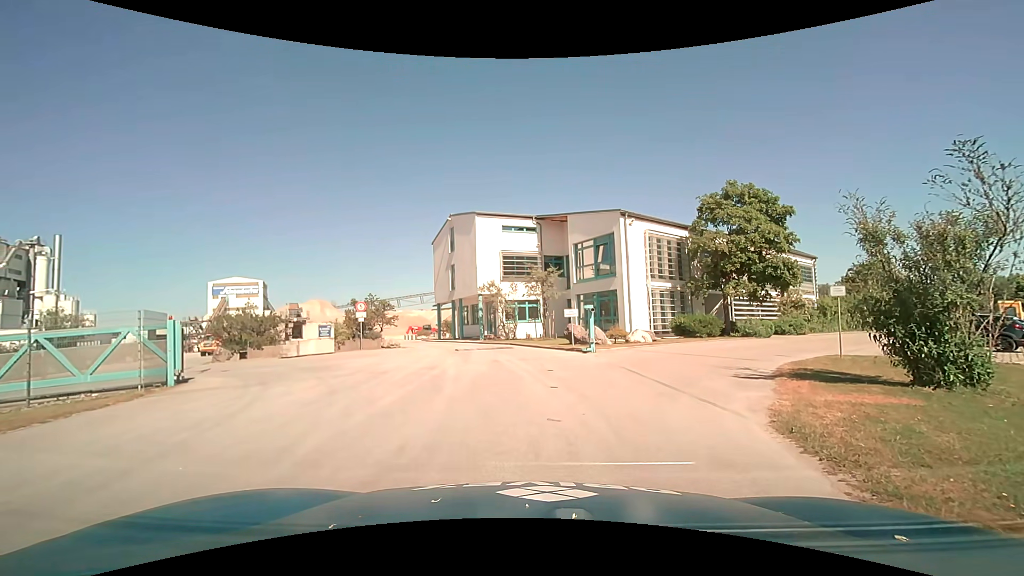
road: service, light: Day
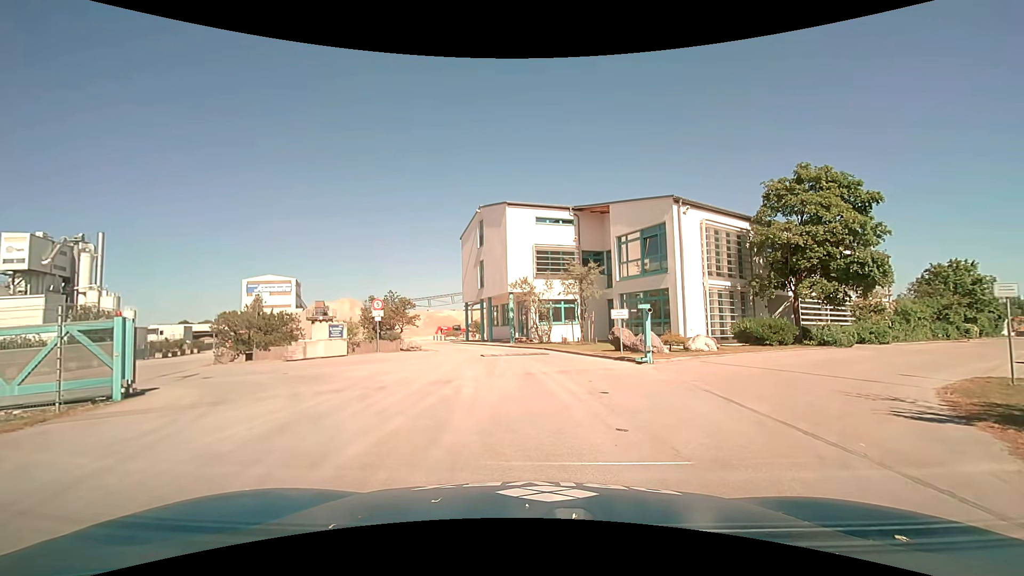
(-0.3, +3.7) m; -6°
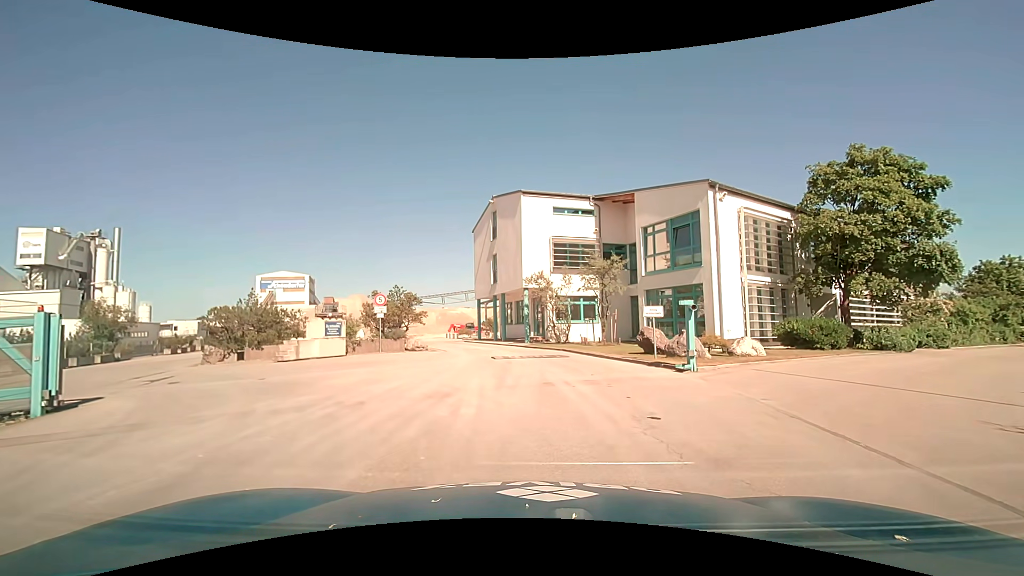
(0.0, +2.5) m; -1°
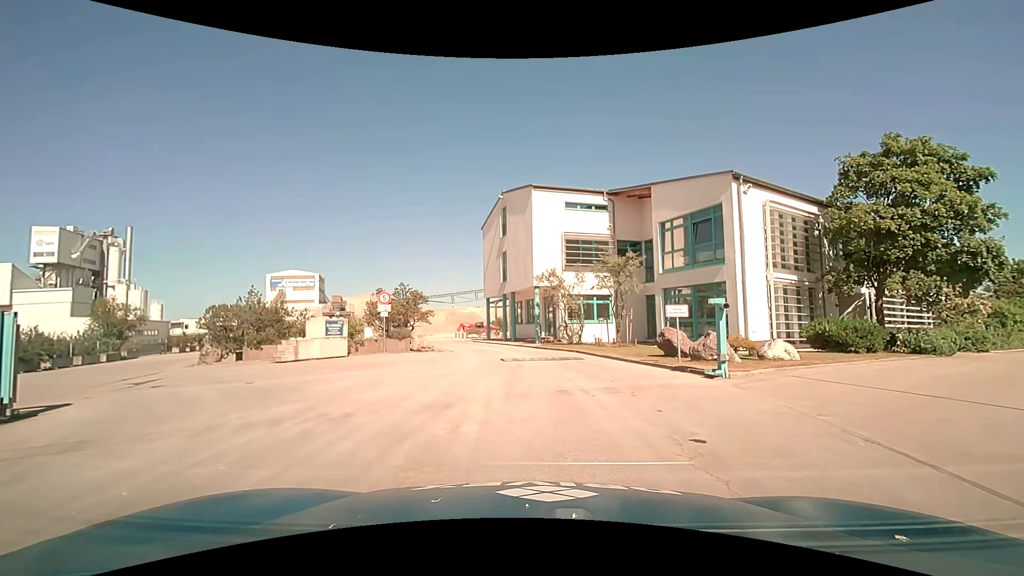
(0.0, +1.2) m; -2°
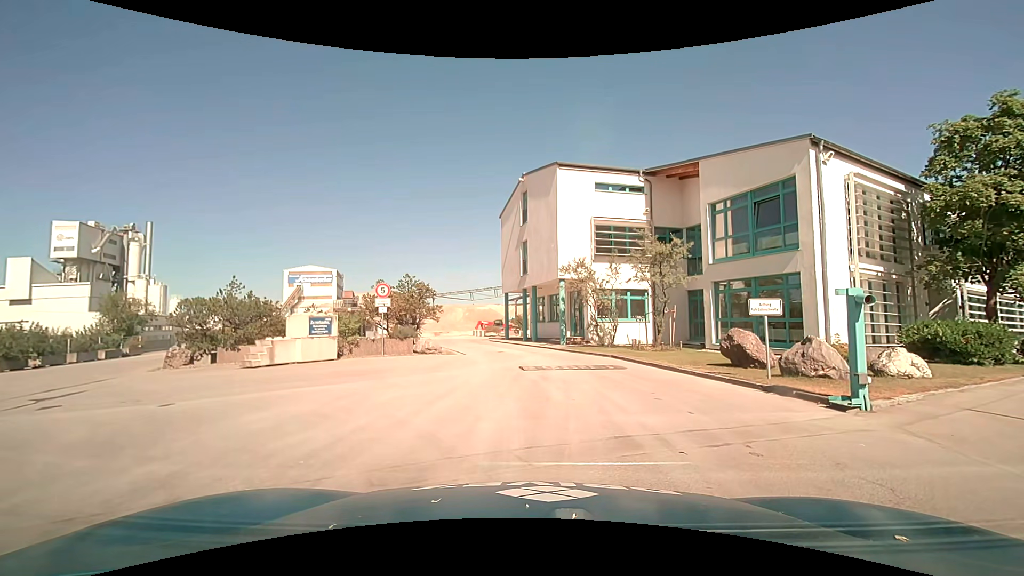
(0.0, +3.7) m; -2°
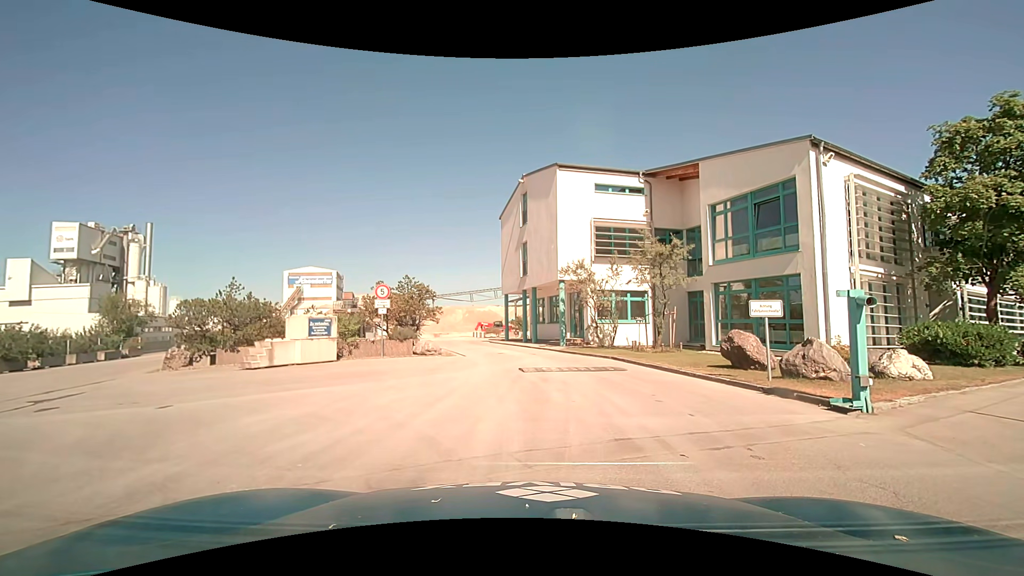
(0.0, +0.1) m; 0°
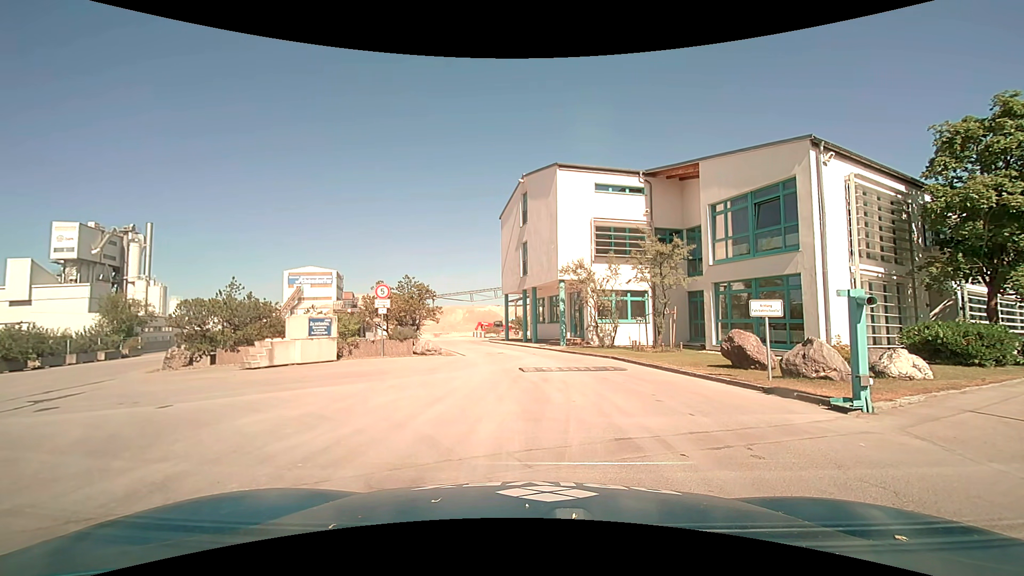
(0.0, +0.1) m; 0°
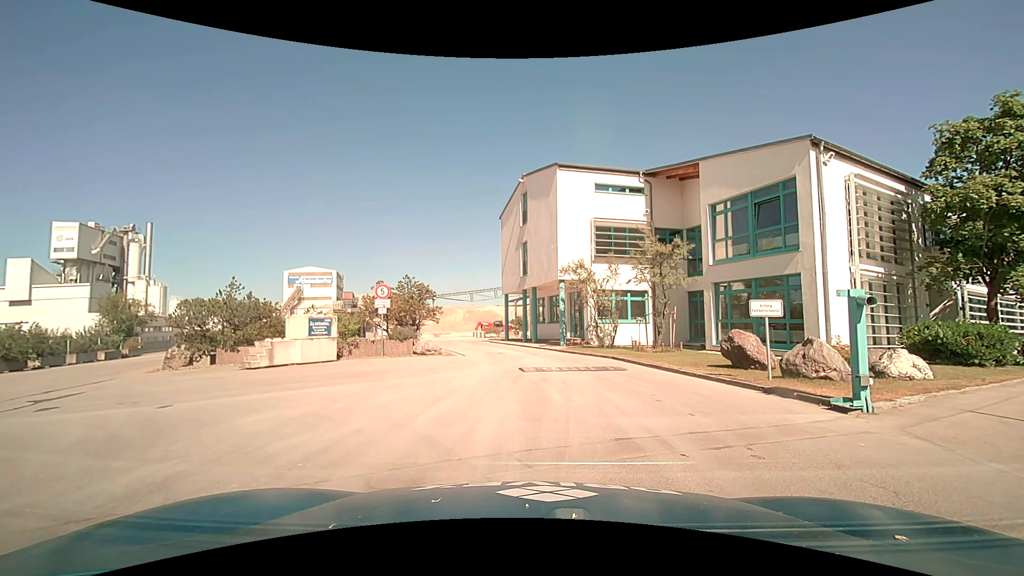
(0.0, 0.0) m; 0°
